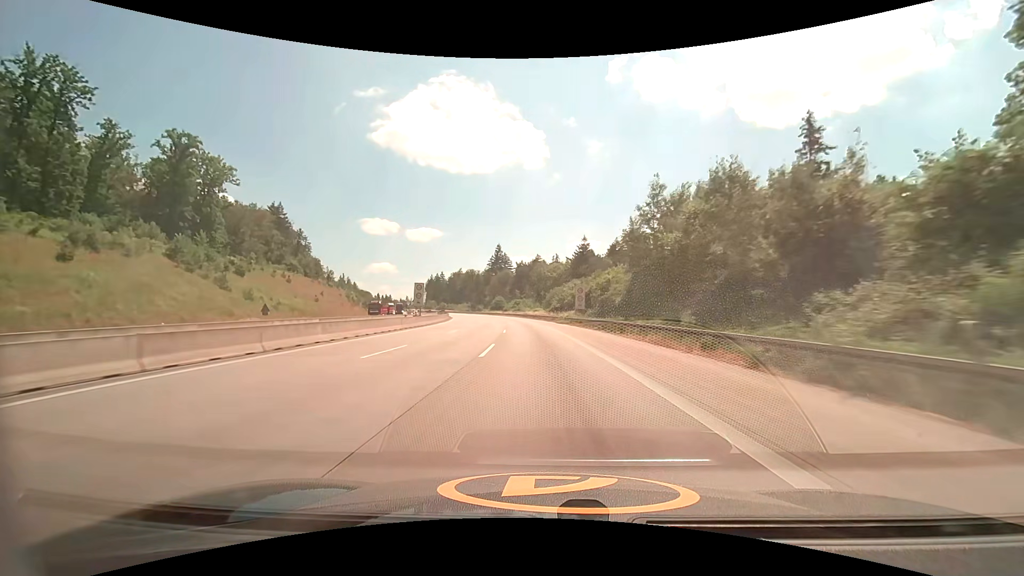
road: motorway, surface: asphalt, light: Day
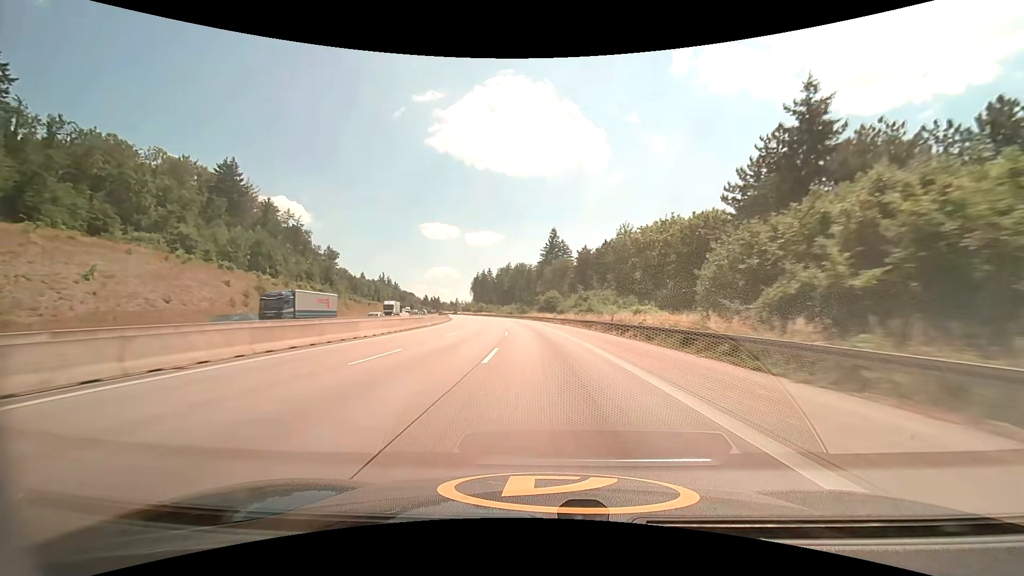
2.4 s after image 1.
(-4.6, +74.1) m; -7°
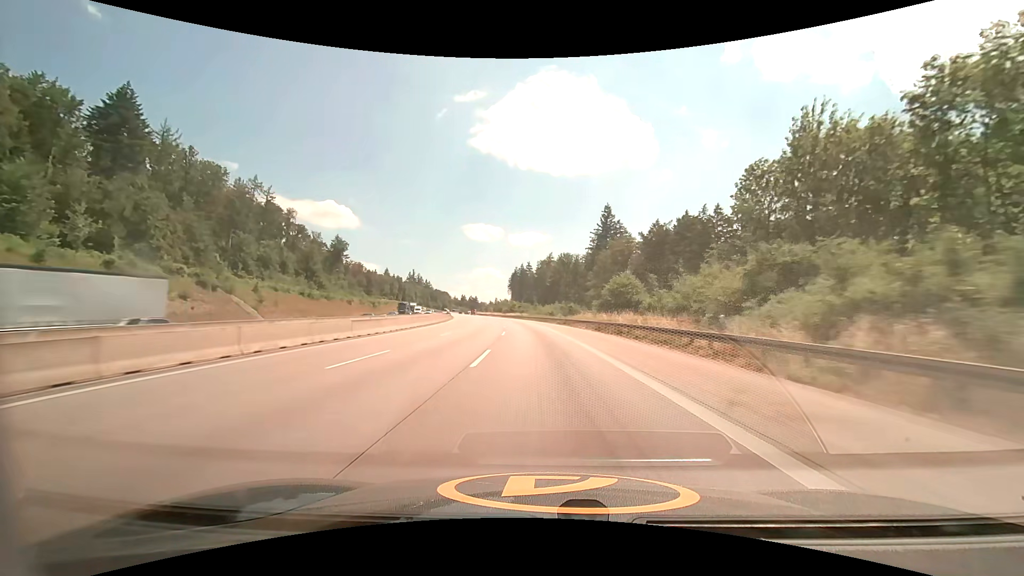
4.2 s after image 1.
(-2.3, +55.5) m; -5°
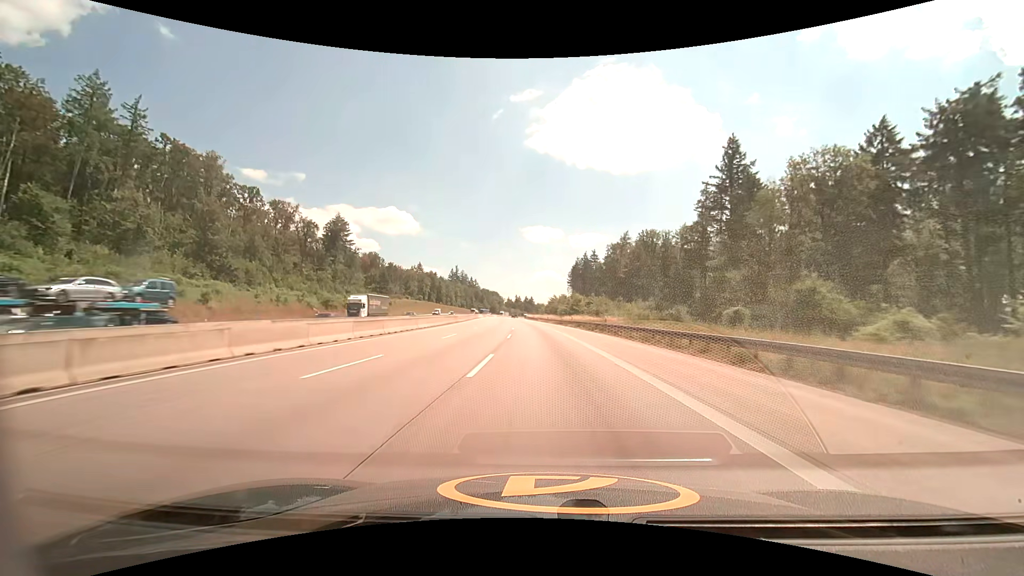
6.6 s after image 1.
(-5.0, +74.1) m; -7°
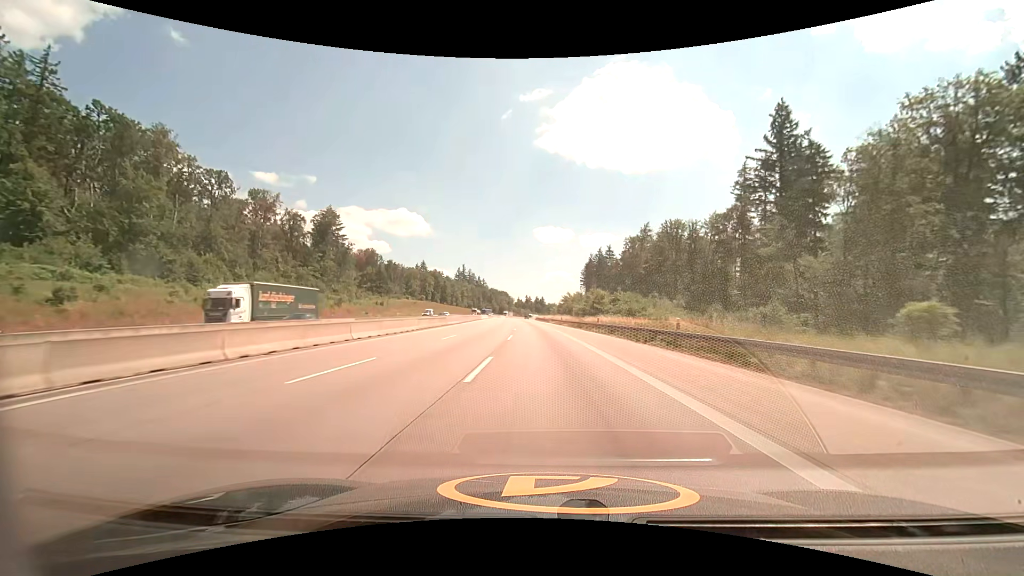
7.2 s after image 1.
(-0.2, +18.9) m; -1°
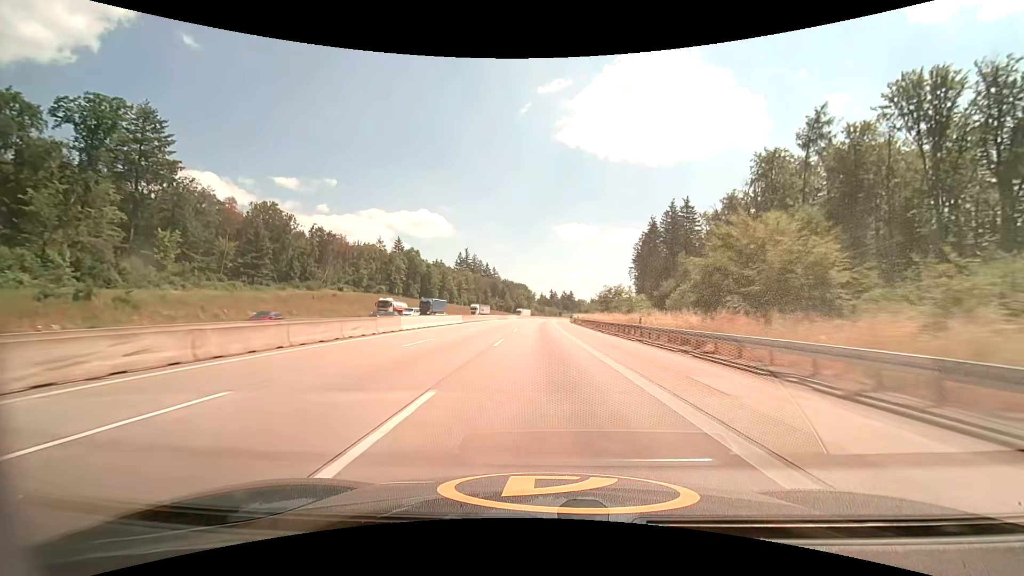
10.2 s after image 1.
(-3.5, +97.8) m; -3°
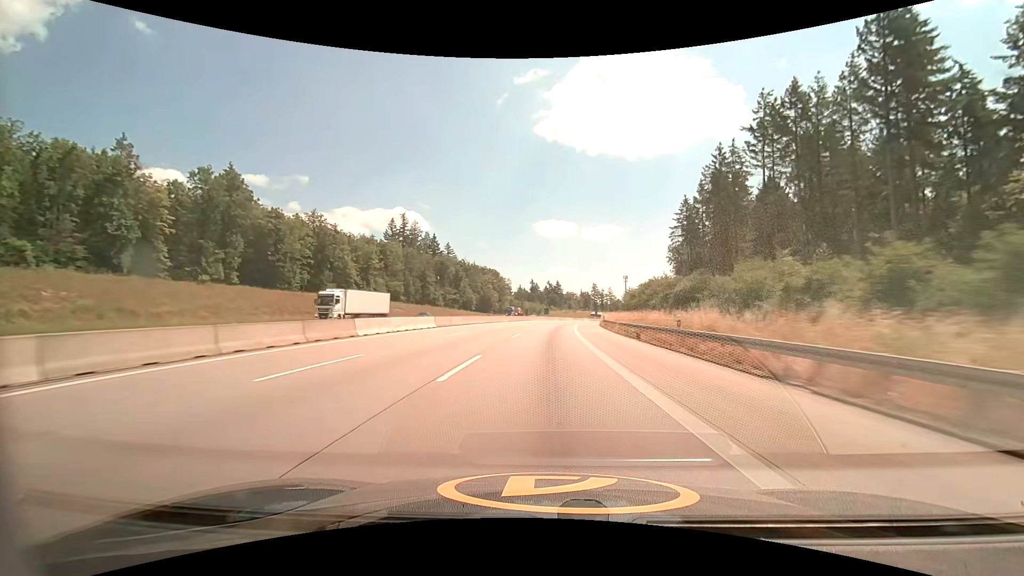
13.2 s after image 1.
(+0.5, +100.6) m; +2°
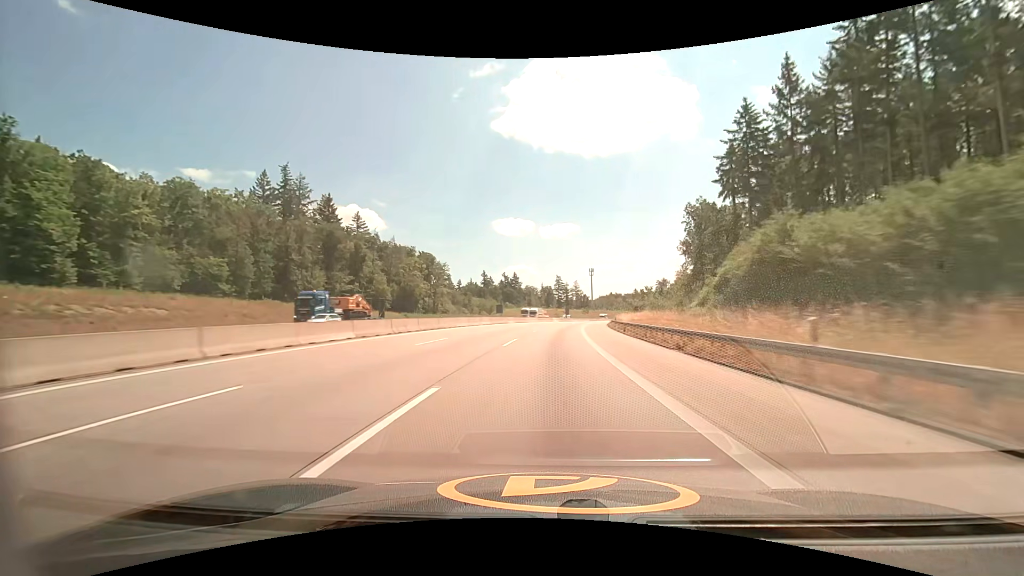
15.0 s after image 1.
(+2.5, +60.0) m; +4°
(0, +10) (0, +20) (+1, +30) (+2, +40) (+3, +50) (+4, +60) (+5, +70) (+6, +80) (+8, +90) (+9, +99) m
